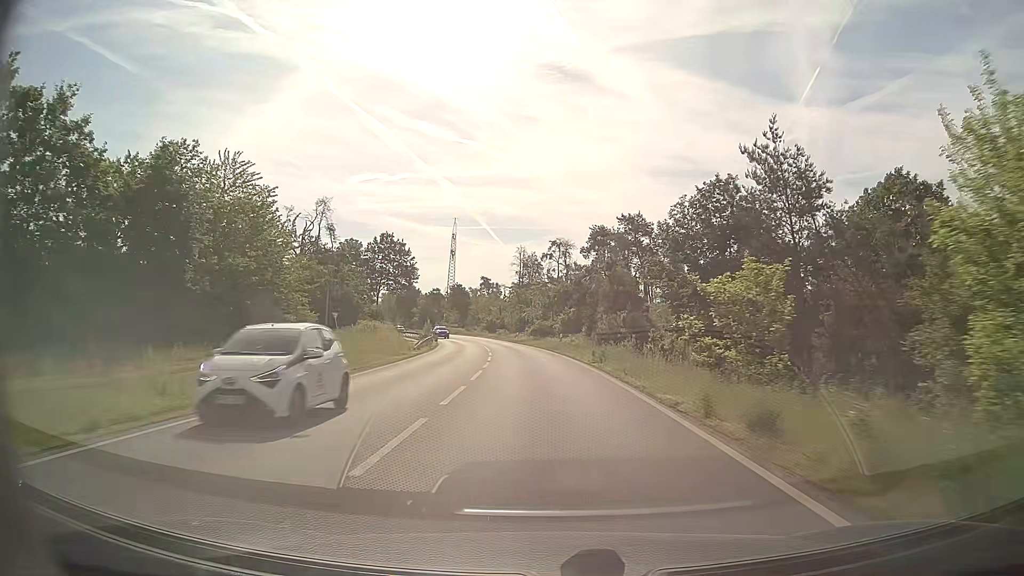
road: primary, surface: asphalt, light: Day
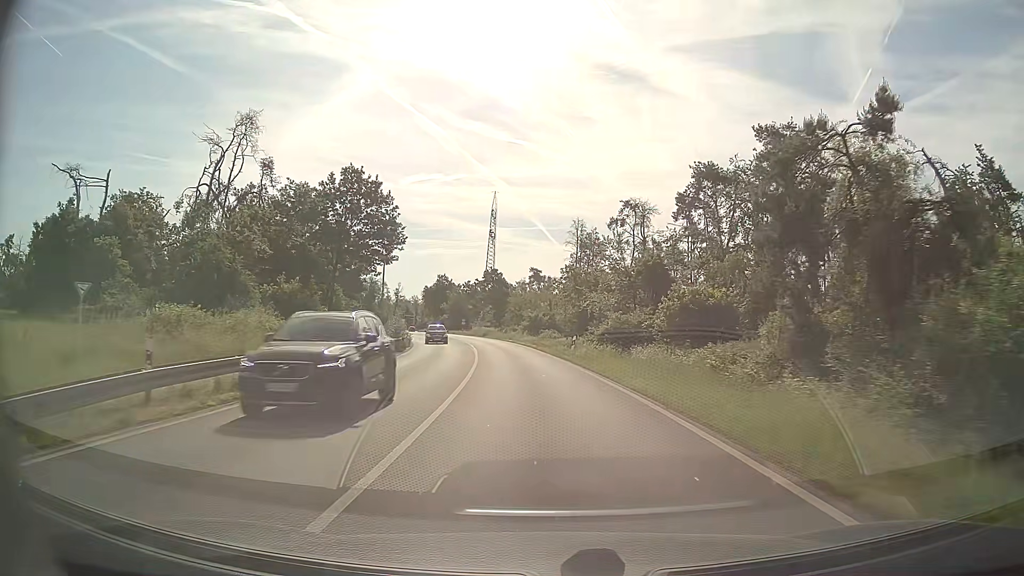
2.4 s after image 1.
(-1.5, +39.4) m; -5°
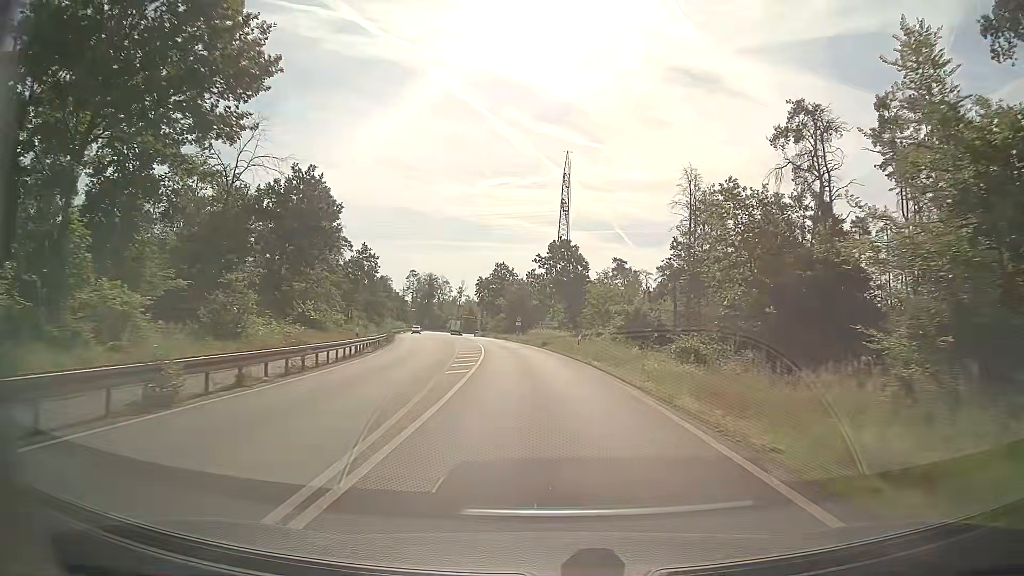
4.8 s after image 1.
(-2.1, +39.4) m; -6°
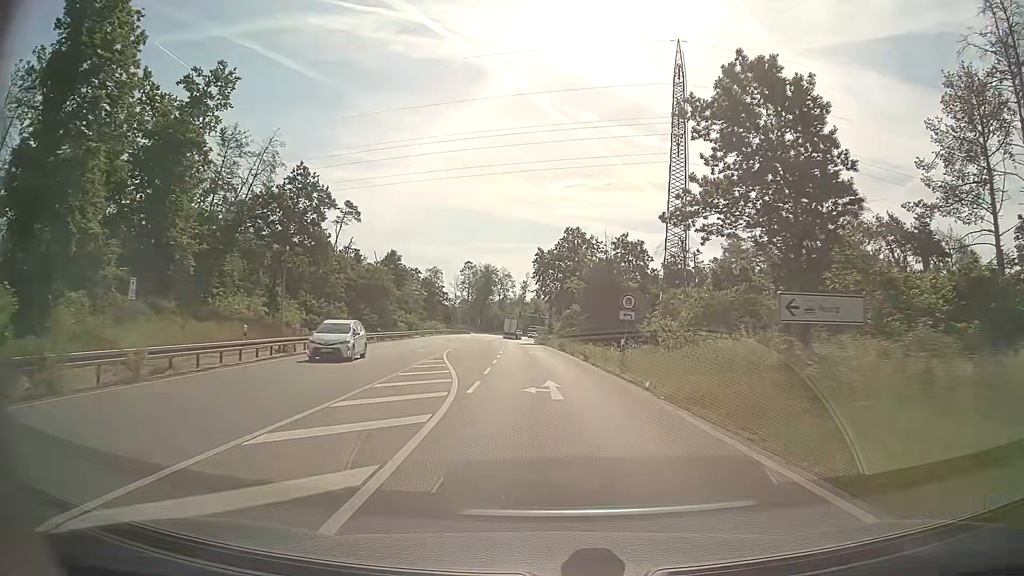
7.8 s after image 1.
(-3.2, +49.2) m; -6°
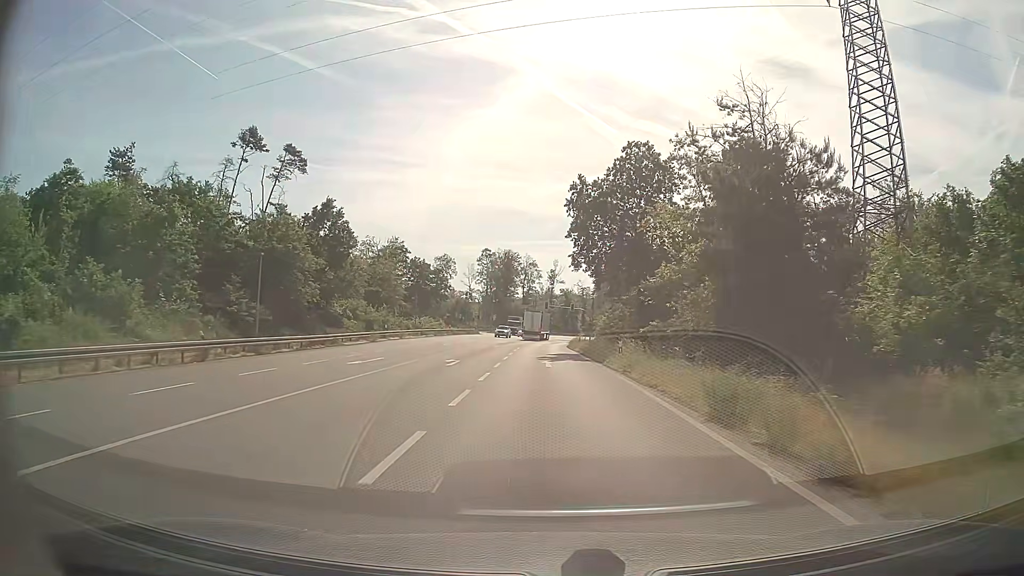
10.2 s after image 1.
(-1.0, +38.9) m; -3°
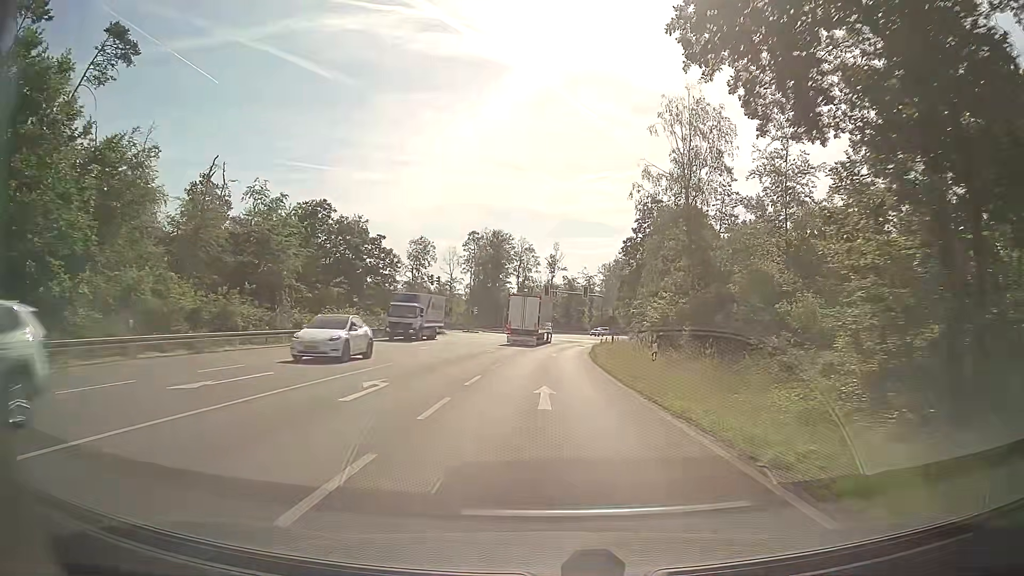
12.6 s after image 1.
(+0.1, +37.8) m; +1°
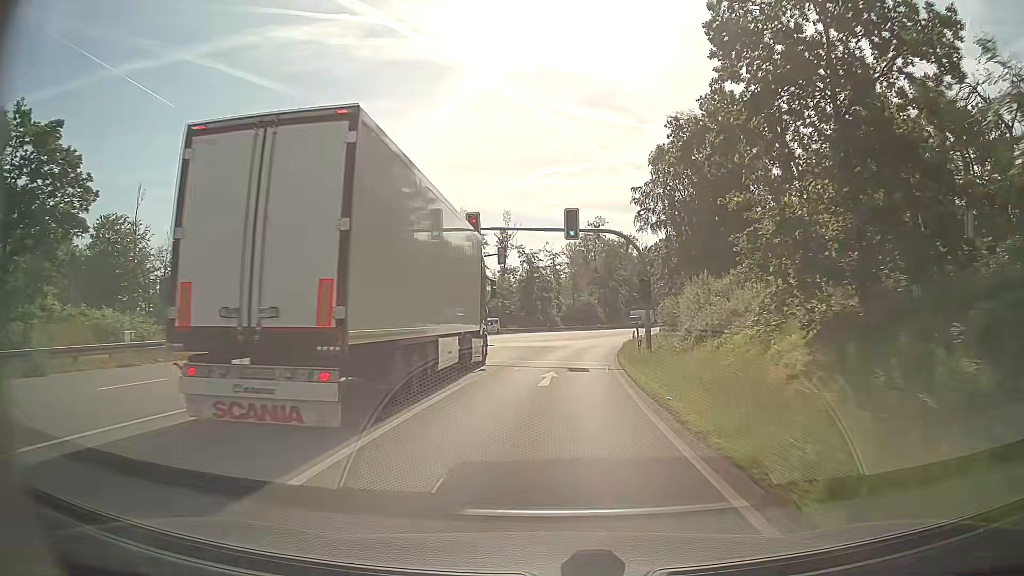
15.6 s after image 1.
(+1.0, +46.0) m; +3°
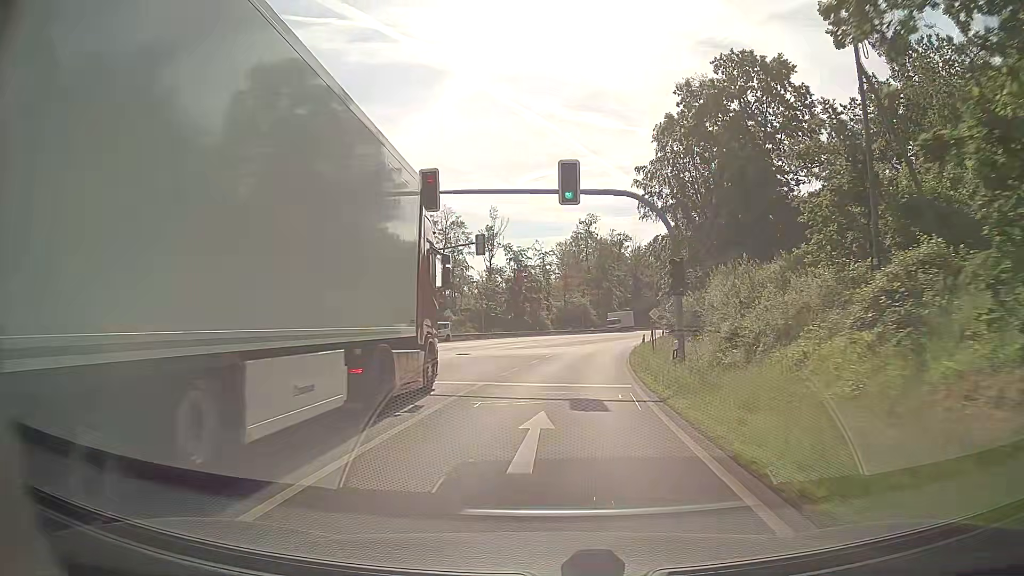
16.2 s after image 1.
(+0.1, +9.1) m; +1°
(0, +10) (+1, +20) (+2, +30) (+3, +40) (+4, +50) (+6, +60) (+8, +69) (+11, +79) (+14, +89) (+17, +98) m
